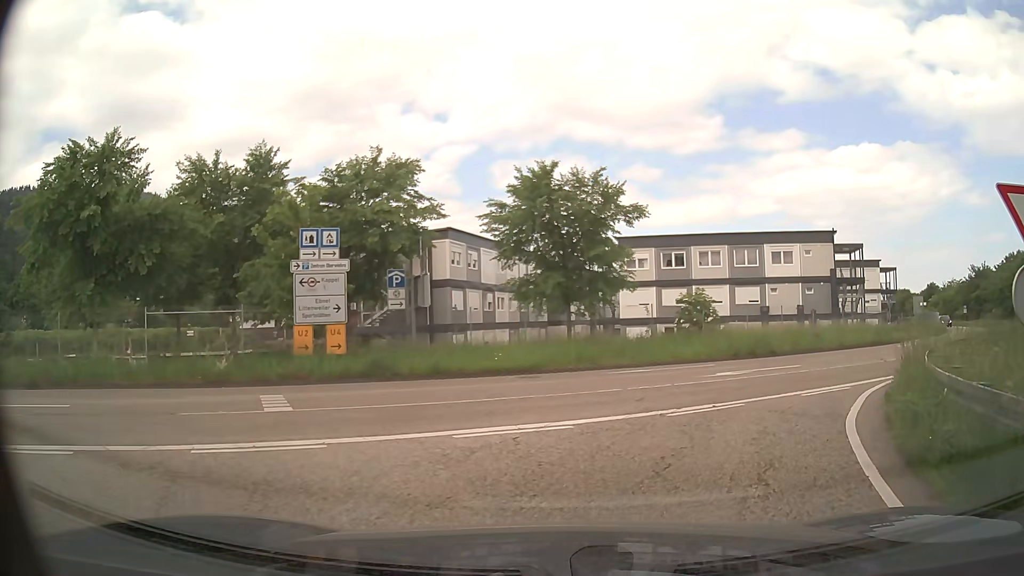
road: trunk_link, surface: asphalt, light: Day
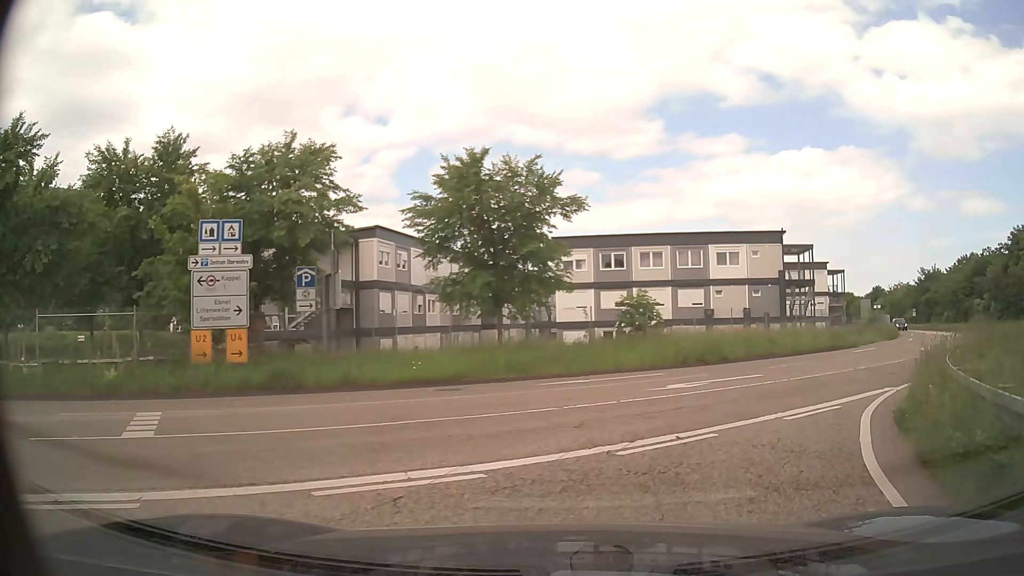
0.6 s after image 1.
(+0.1, +2.5) m; +7°
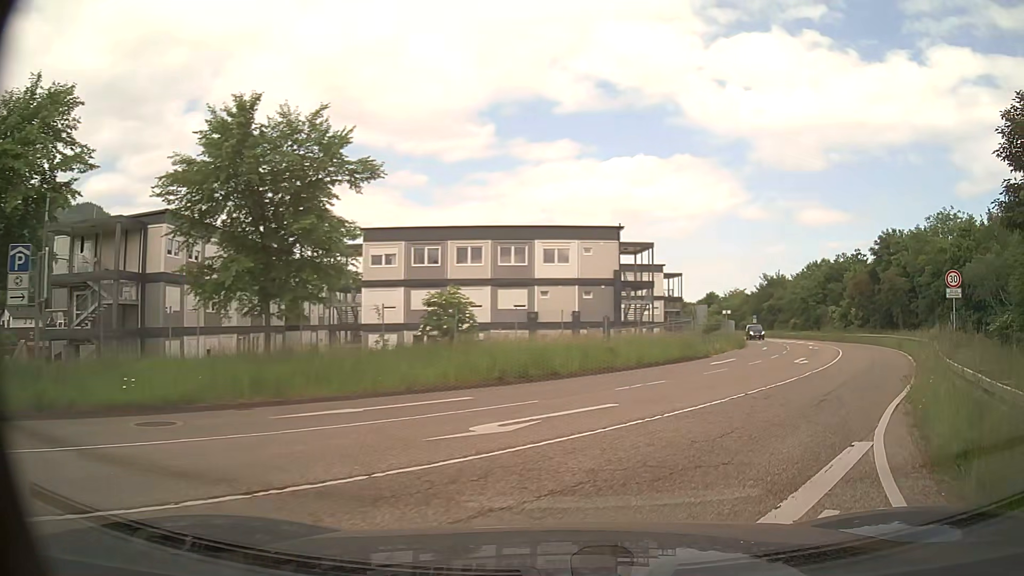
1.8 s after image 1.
(+0.5, +5.8) m; +13°
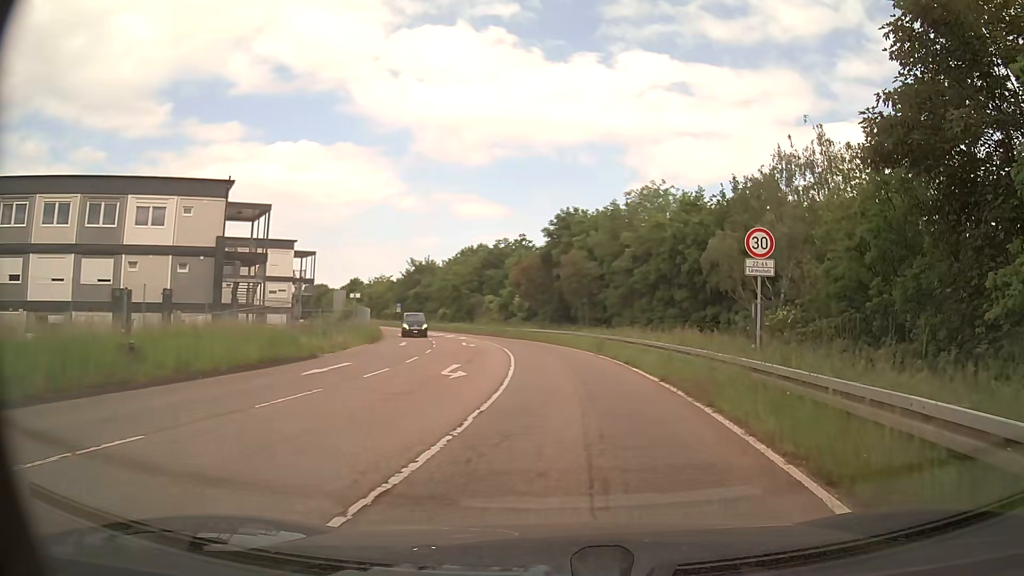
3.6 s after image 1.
(+3.0, +10.9) m; +30°
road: tertiary
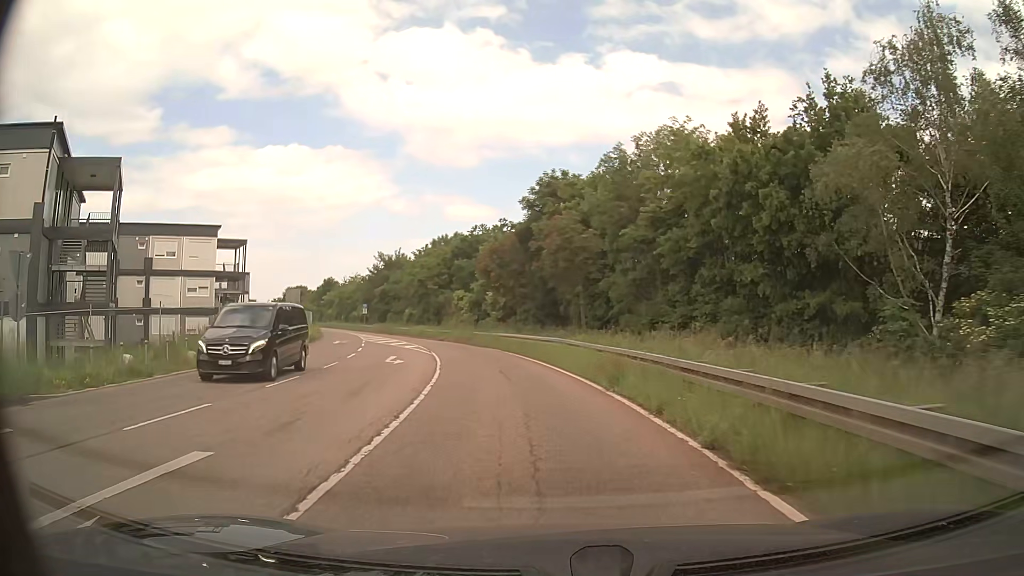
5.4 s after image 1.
(+0.8, +14.7) m; +1°
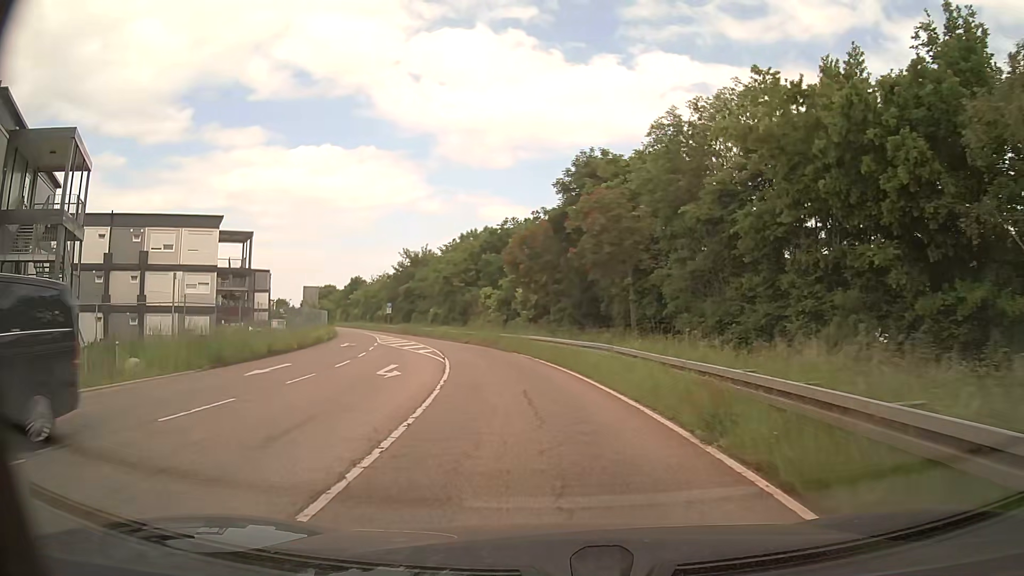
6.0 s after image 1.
(-0.1, +5.6) m; -2°
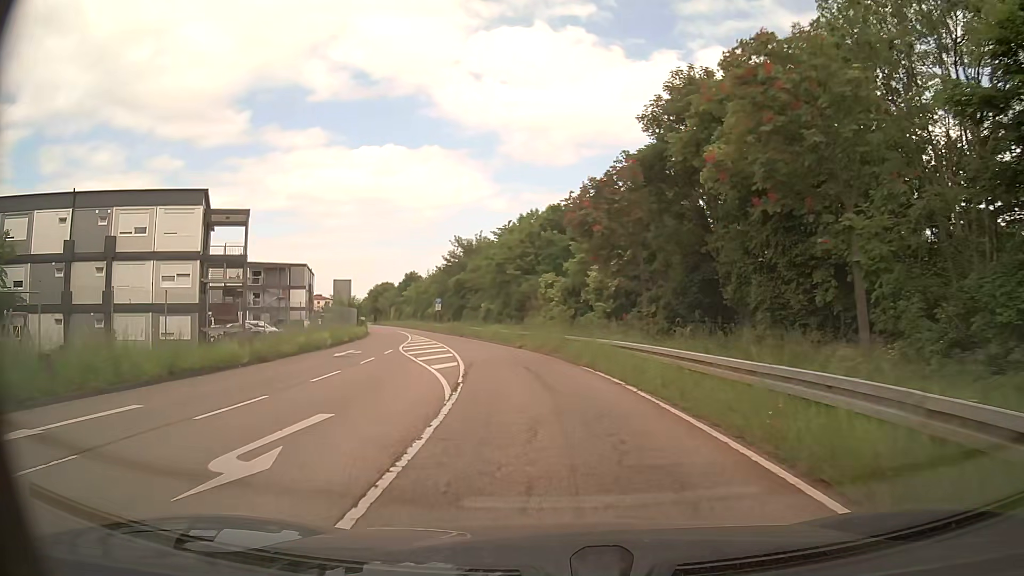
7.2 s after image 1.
(-0.7, +12.1) m; -6°
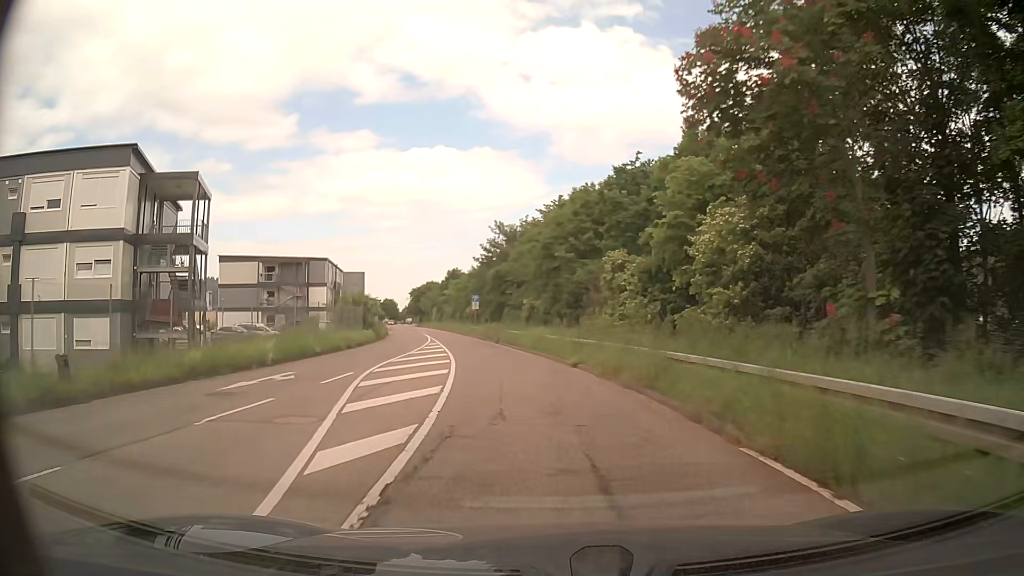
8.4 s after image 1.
(-0.5, +12.9) m; -4°
(0, +10) (-1, +20) (-3, +30) (-5, +40) (-7, +49) (-10, +59) (-12, +69) (-15, +78) (-17, +88) (-19, +98) m
